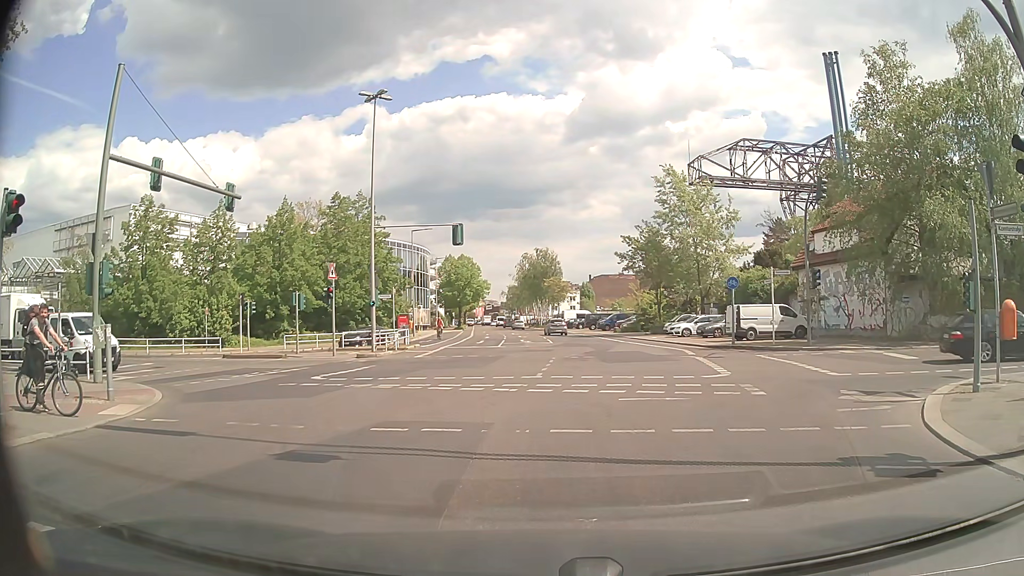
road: tertiary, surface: asphalt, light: Day
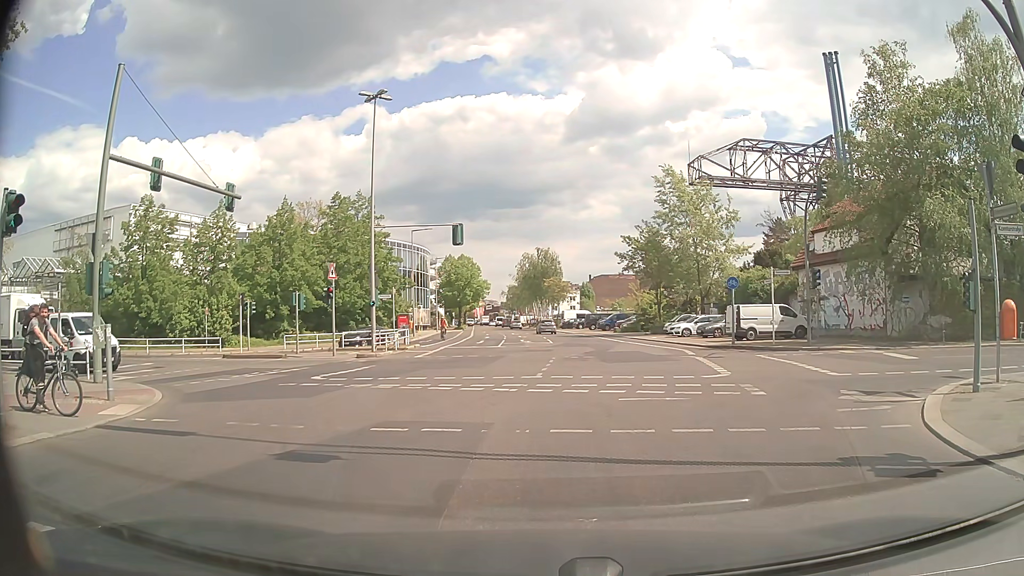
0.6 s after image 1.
(0.0, 0.0) m; 0°
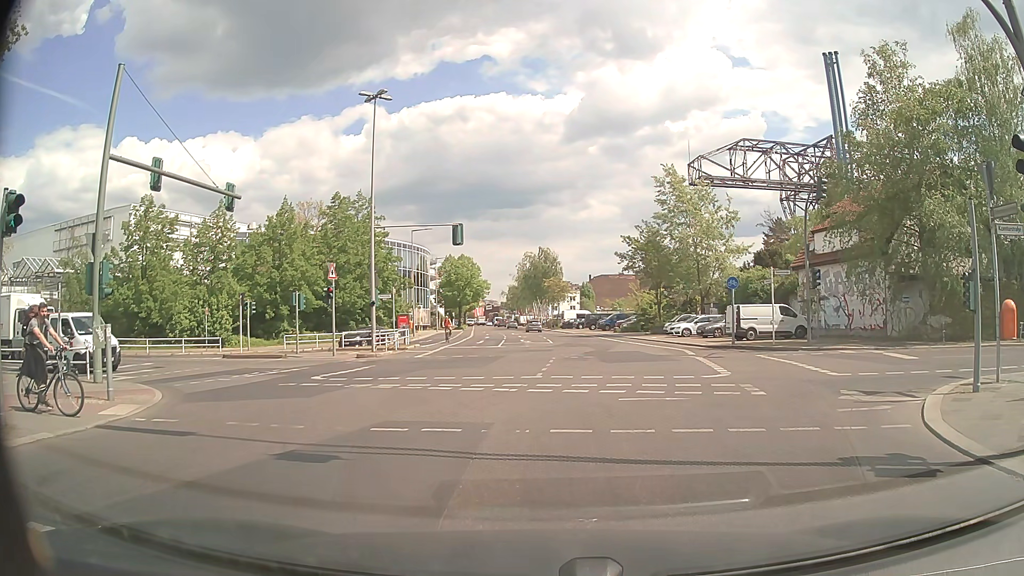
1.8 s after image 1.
(0.0, 0.0) m; 0°
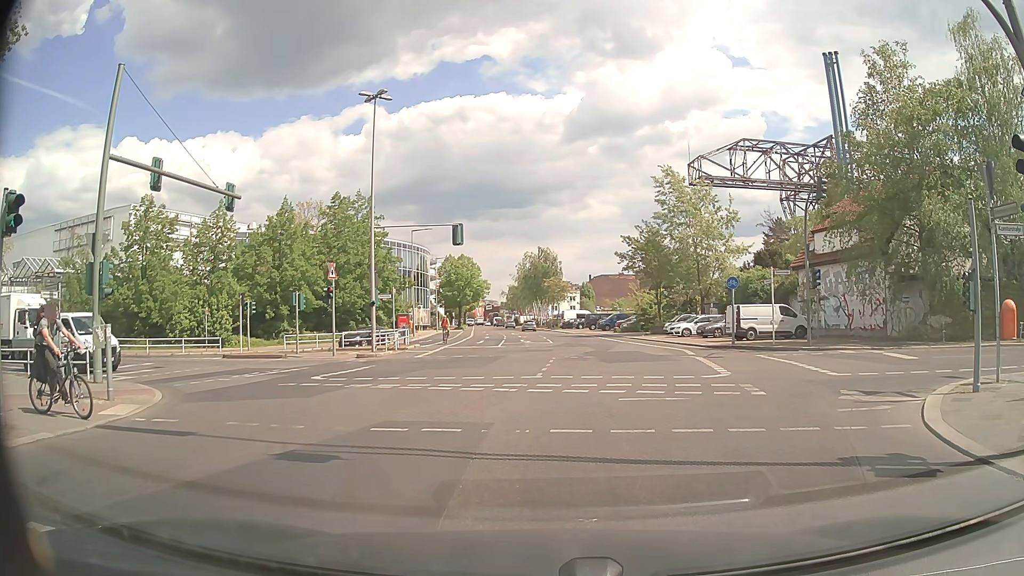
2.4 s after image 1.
(0.0, 0.0) m; 0°
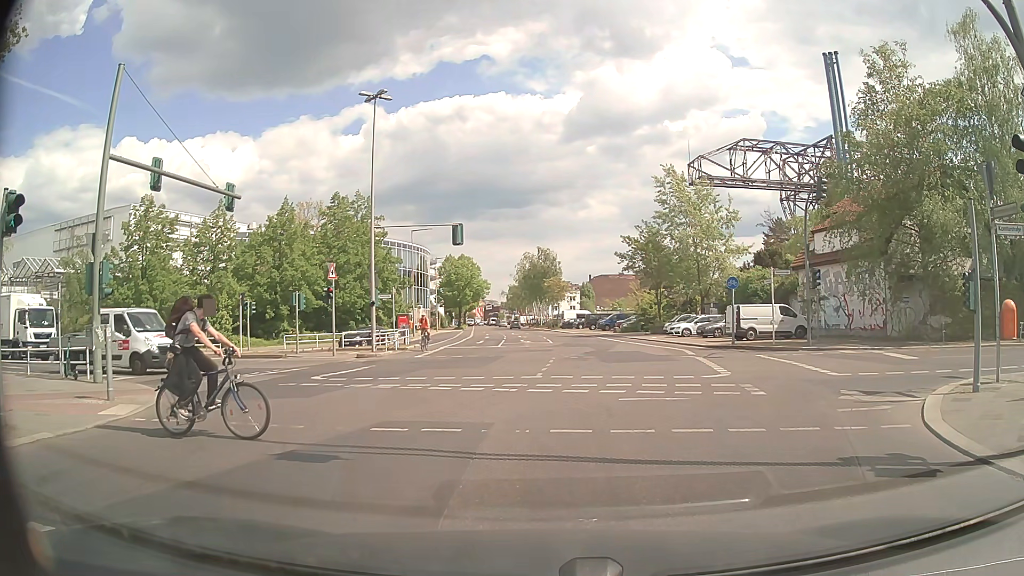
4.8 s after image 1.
(0.0, 0.0) m; 0°
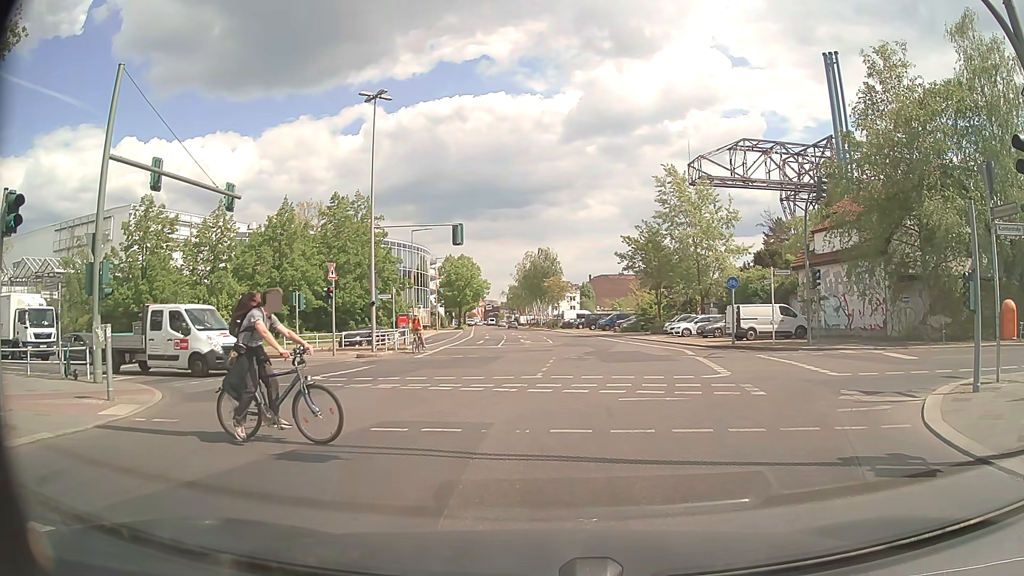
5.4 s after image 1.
(0.0, 0.0) m; 0°
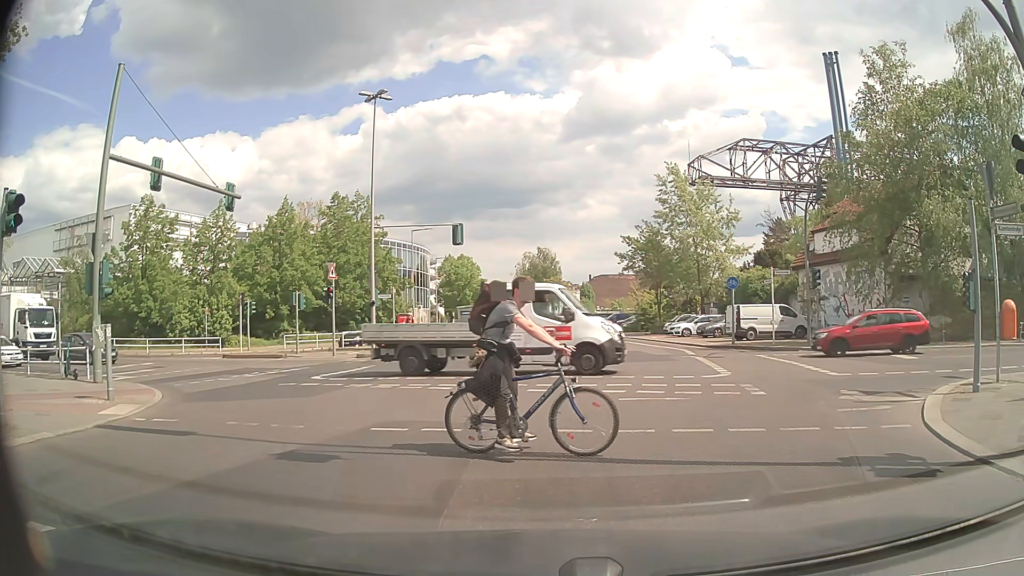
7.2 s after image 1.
(0.0, 0.0) m; 0°
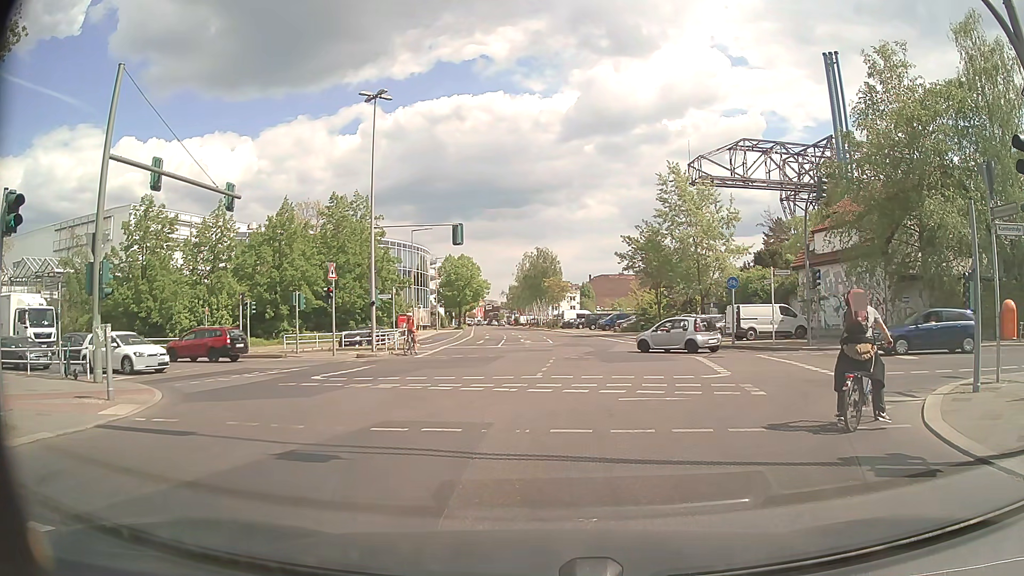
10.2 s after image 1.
(0.0, 0.0) m; 0°
(0, +10) (0, +20) (-8, +26) (-17, +30) (-27, +32) (-37, +34) (-46, +37) (-56, +39) (-66, +41) (-75, +43) m
